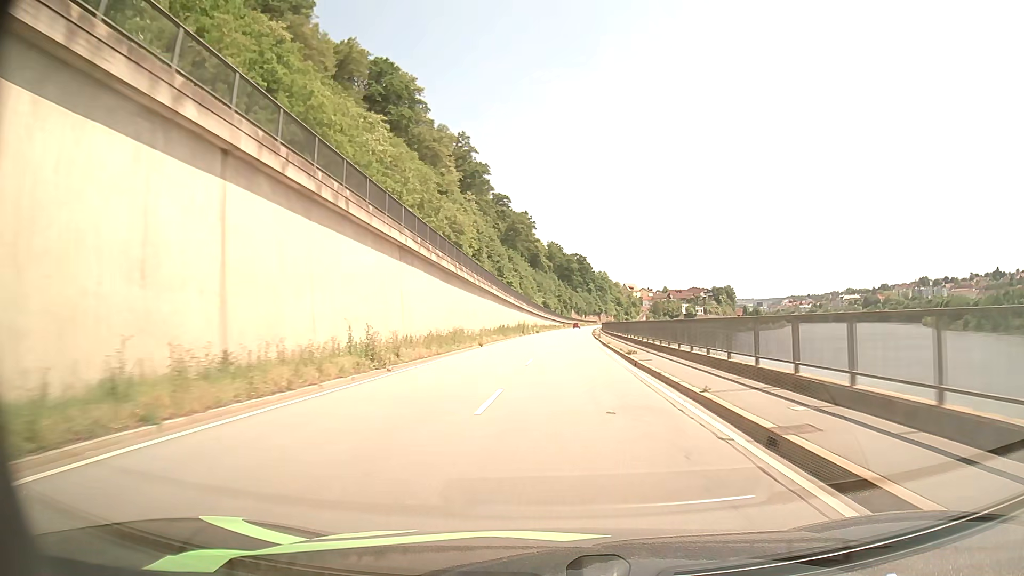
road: primary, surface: asphalt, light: Day
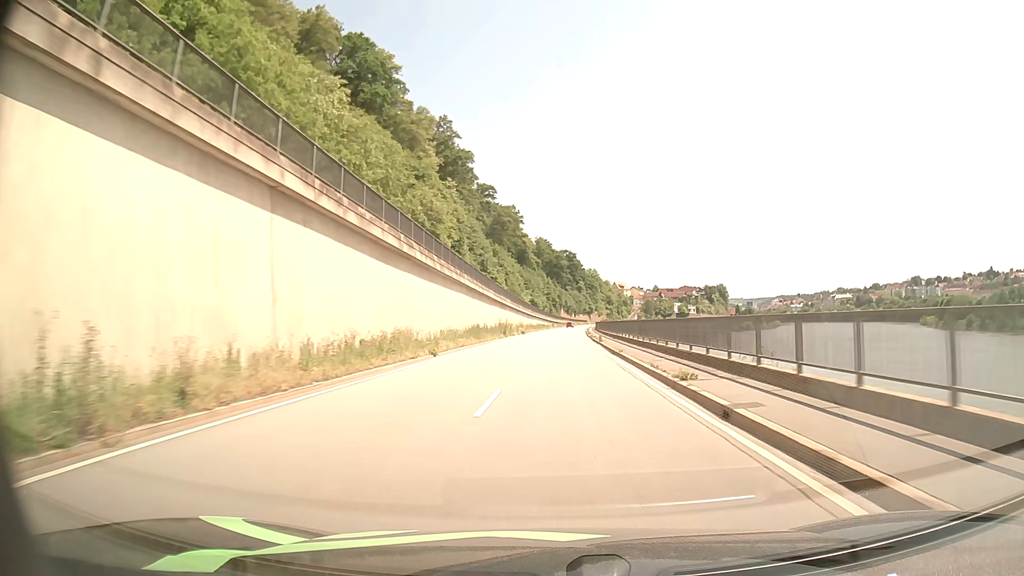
(+0.1, +12.4) m; +1°
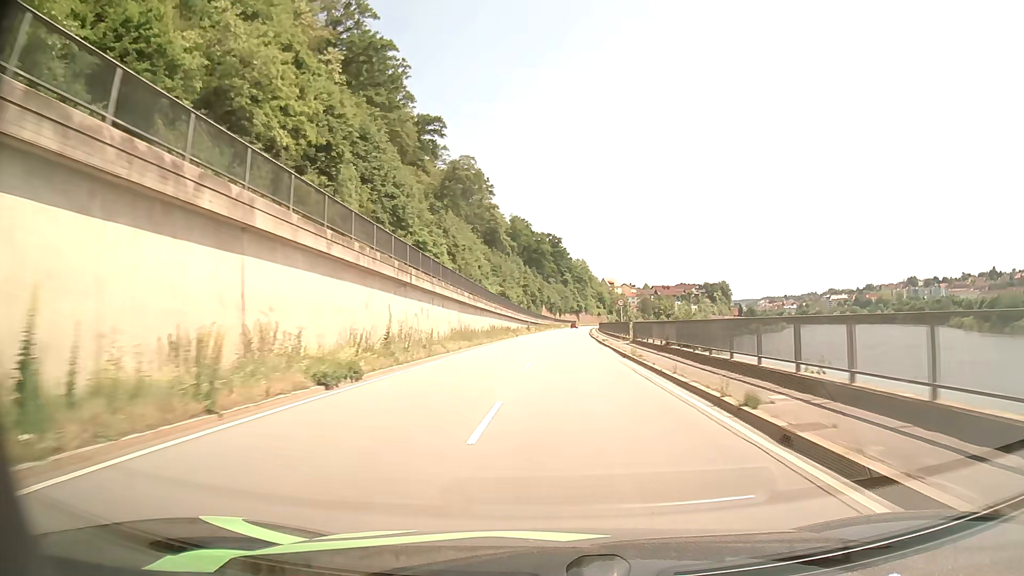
(+1.0, +62.1) m; +2°
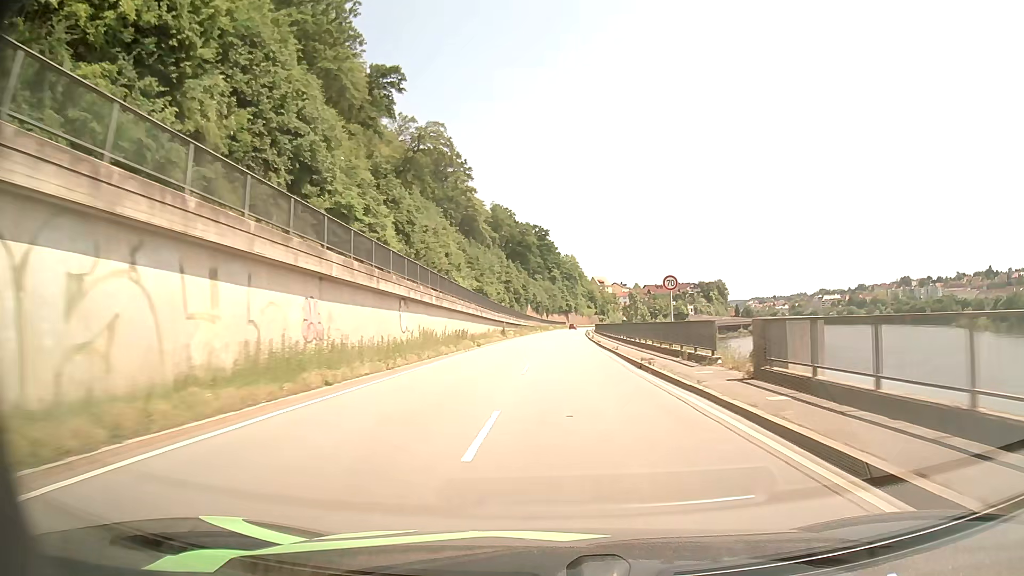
(+0.2, +25.0) m; +1°
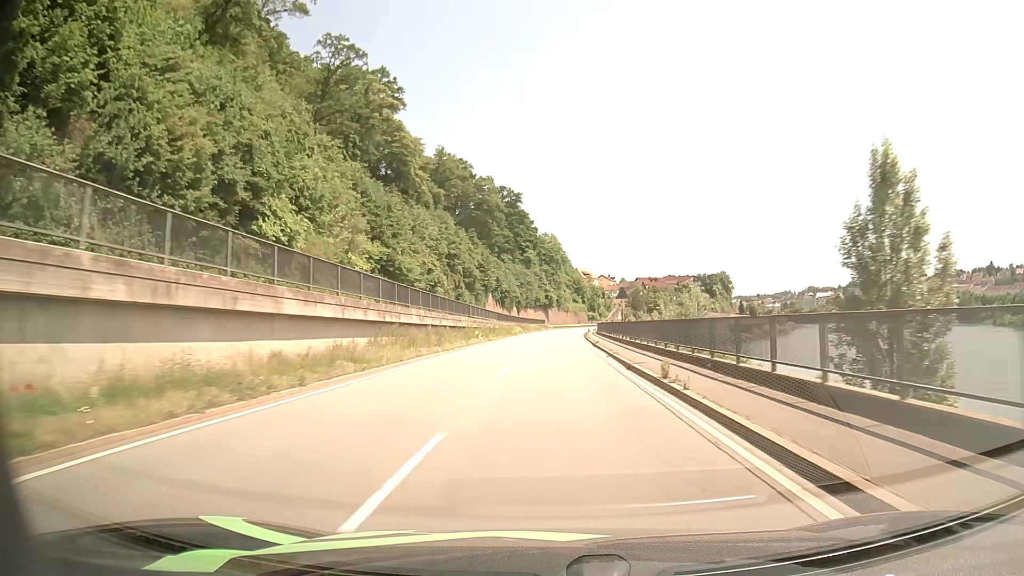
(+1.4, +62.4) m; +2°
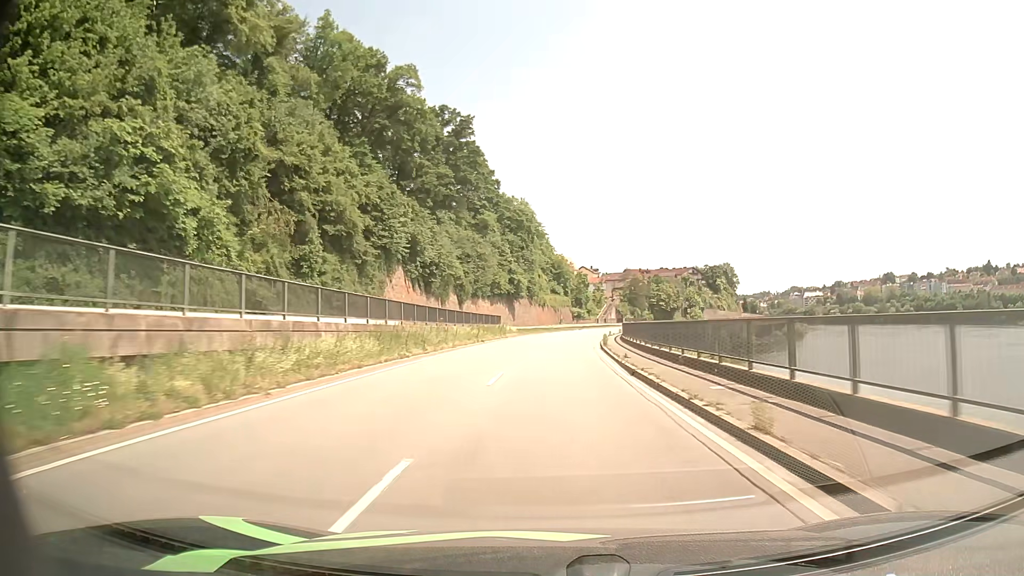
(+1.0, +61.6) m; +2°
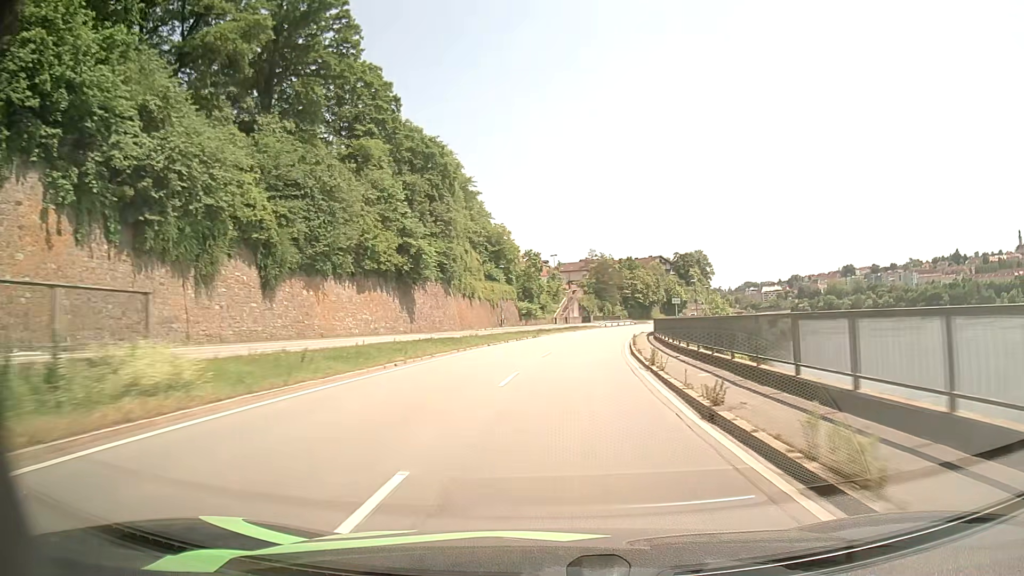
(+1.5, +48.5) m; +5°
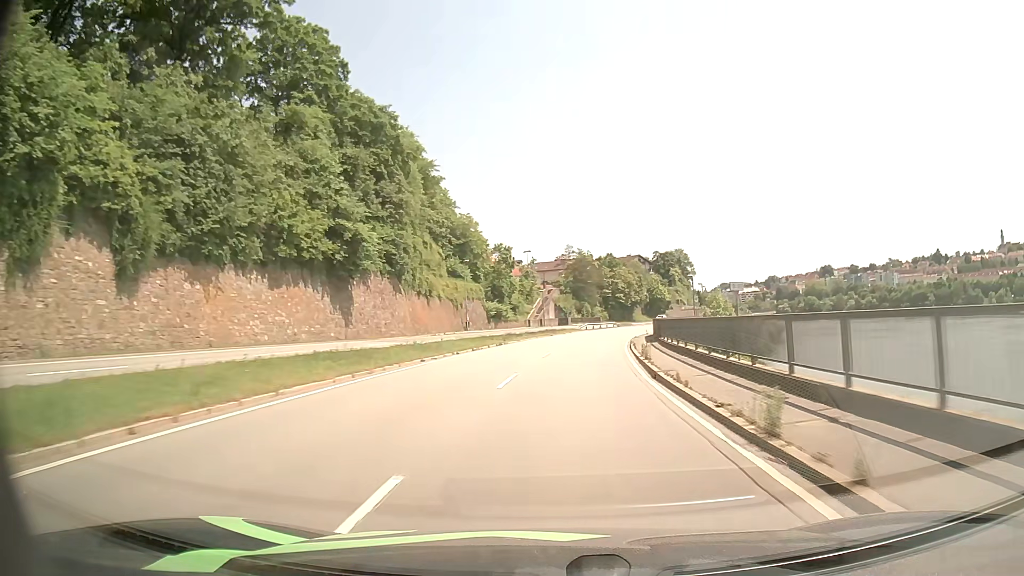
(+0.2, +12.0) m; +2°
(0, +10) (+1, +20) (+2, +30) (+3, +40) (+4, +50) (+6, +60) (+8, +69) (+11, +79) (+13, +89) (+17, +98) m
